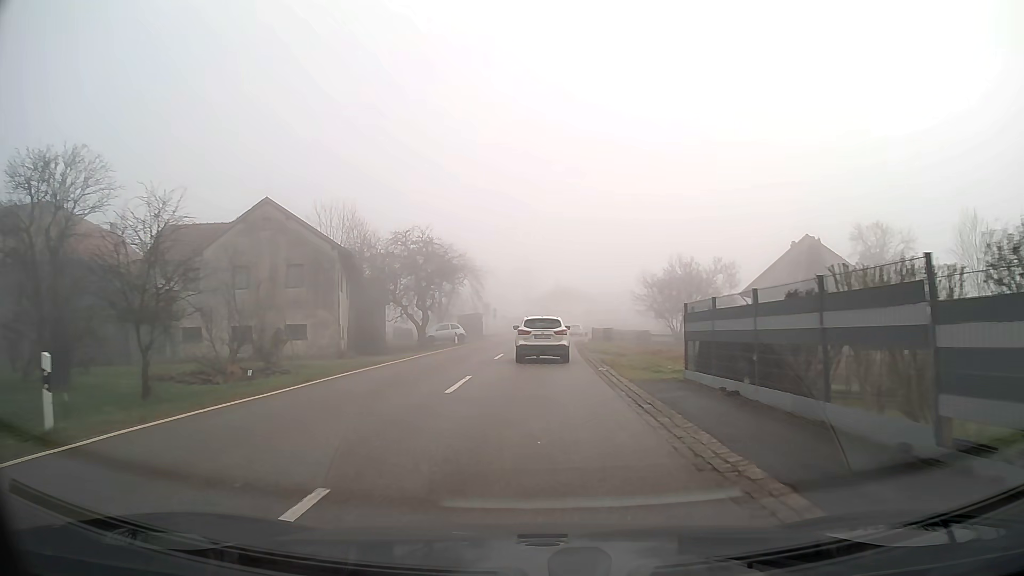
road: tertiary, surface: asphalt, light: Day
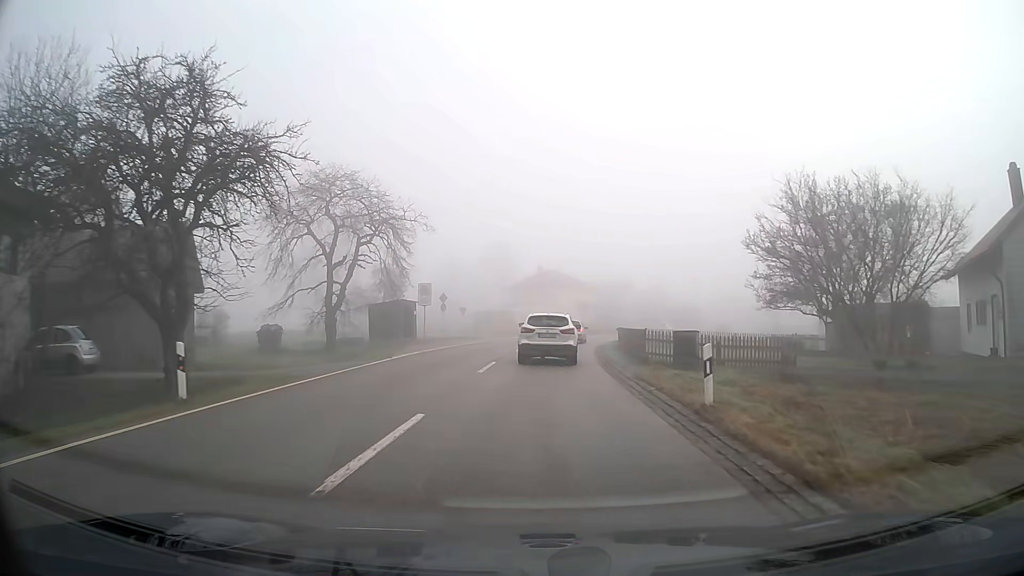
(+0.4, +32.3) m; +2°
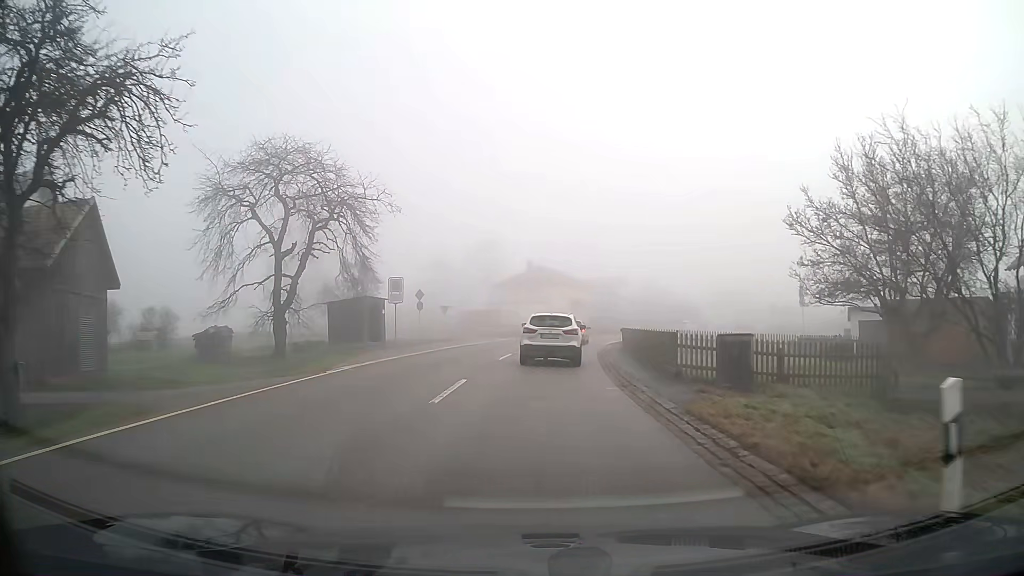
(0.0, +6.2) m; +1°
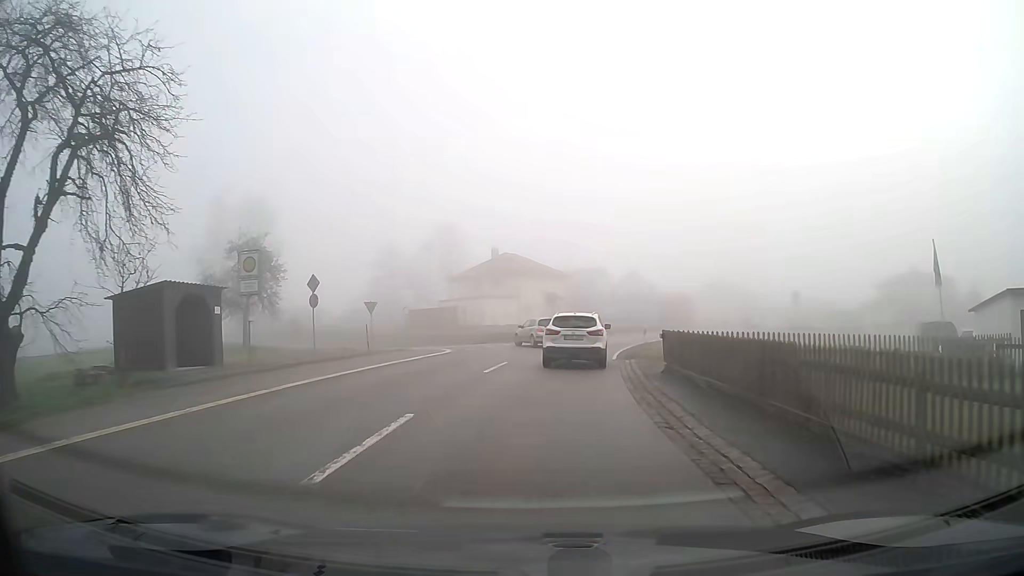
(+0.4, +16.8) m; +3°
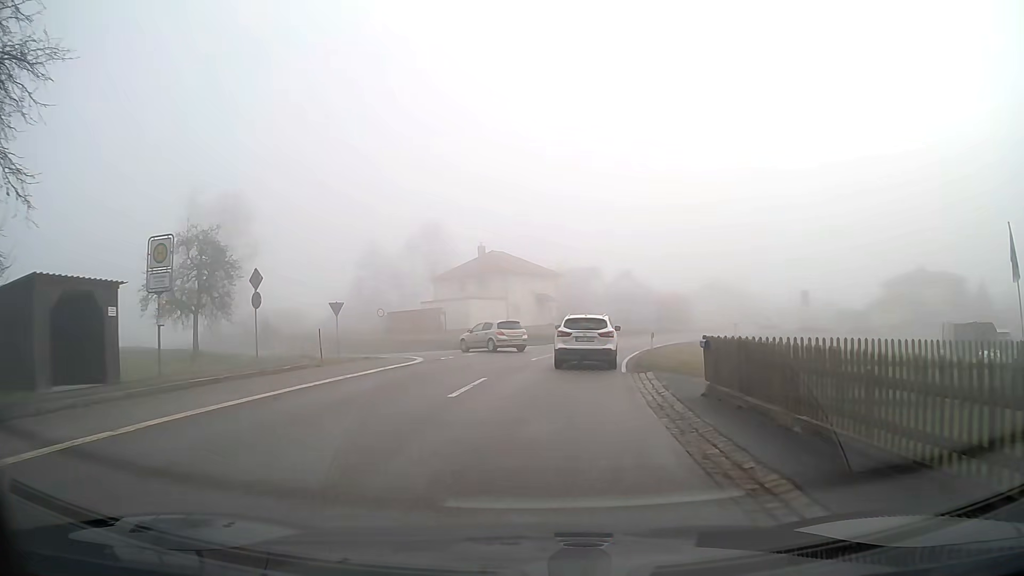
(0.0, +5.2) m; +1°
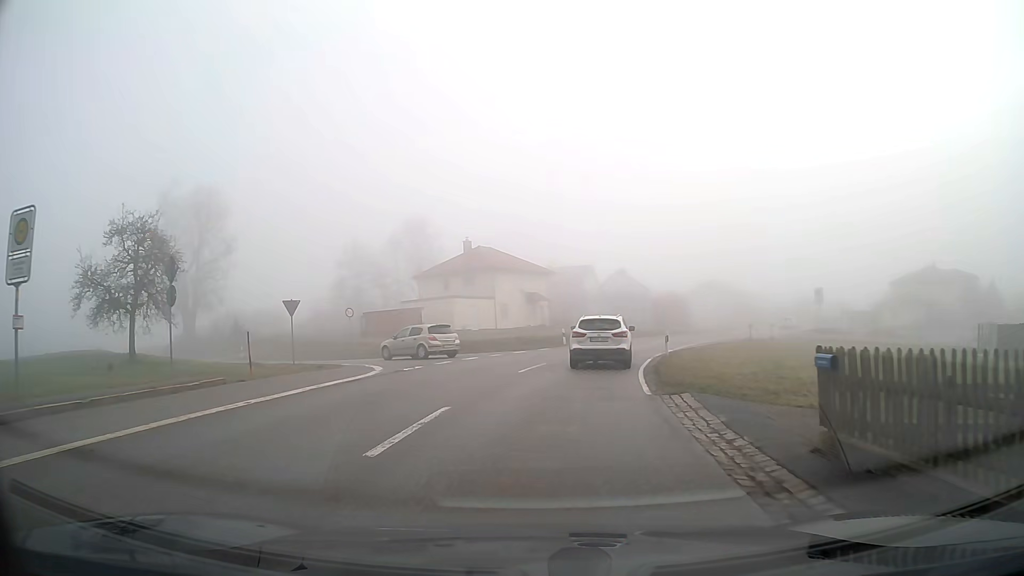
(0.0, +5.5) m; +1°
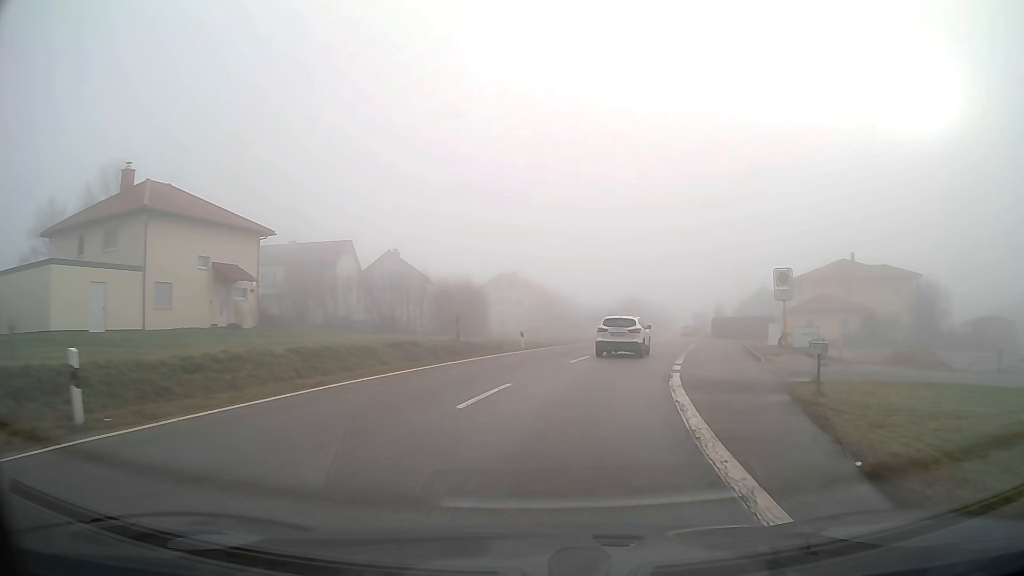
(+4.8, +31.2) m; +20°
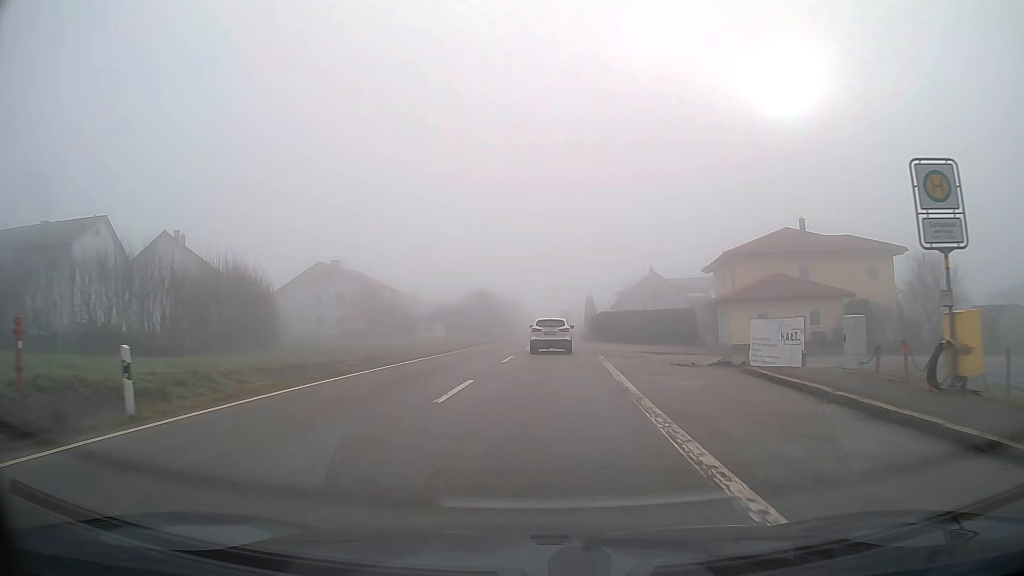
(+2.6, +22.0) m; +12°
